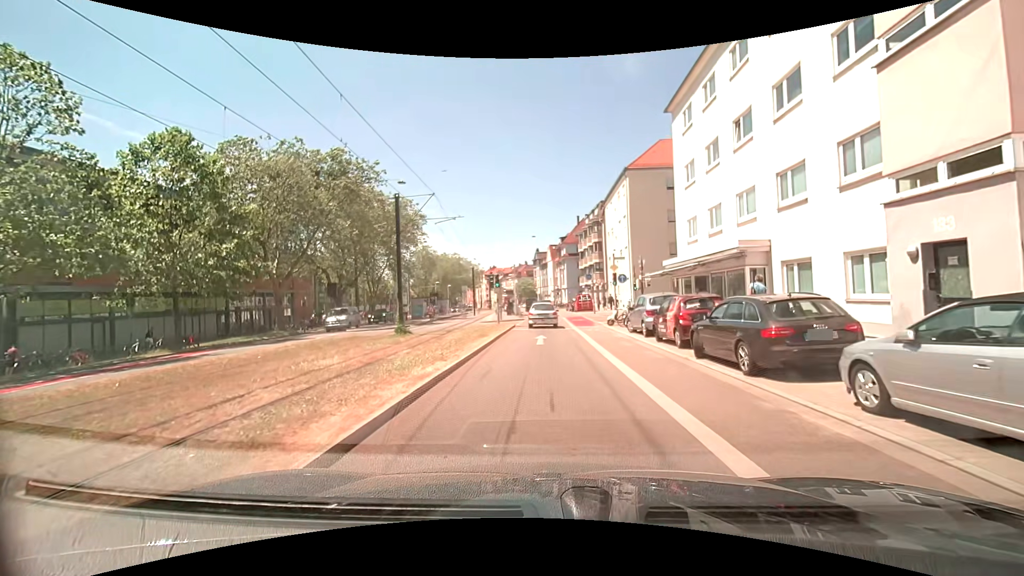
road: secondary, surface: asphalt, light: Day
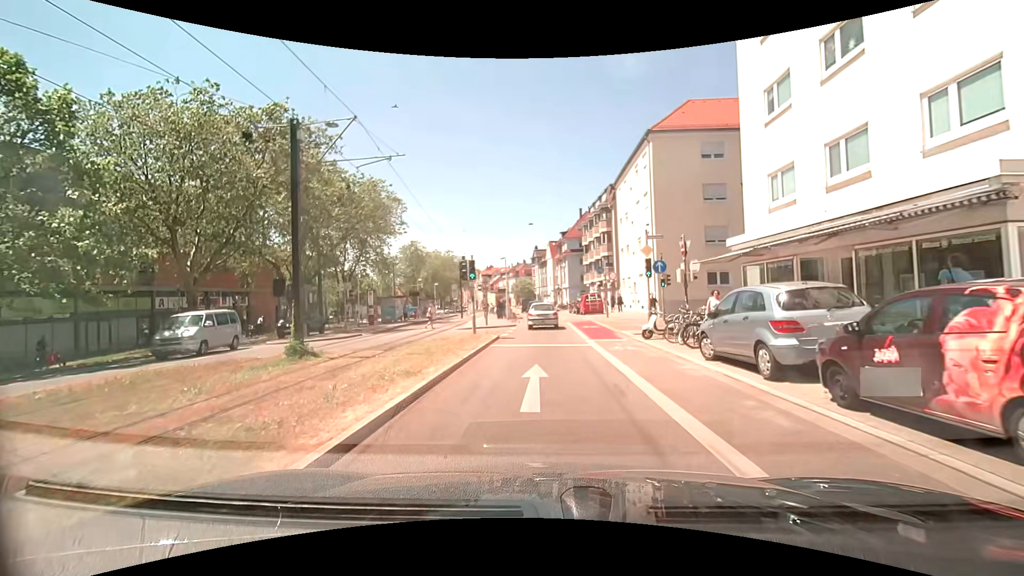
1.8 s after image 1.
(0.0, +10.4) m; 0°
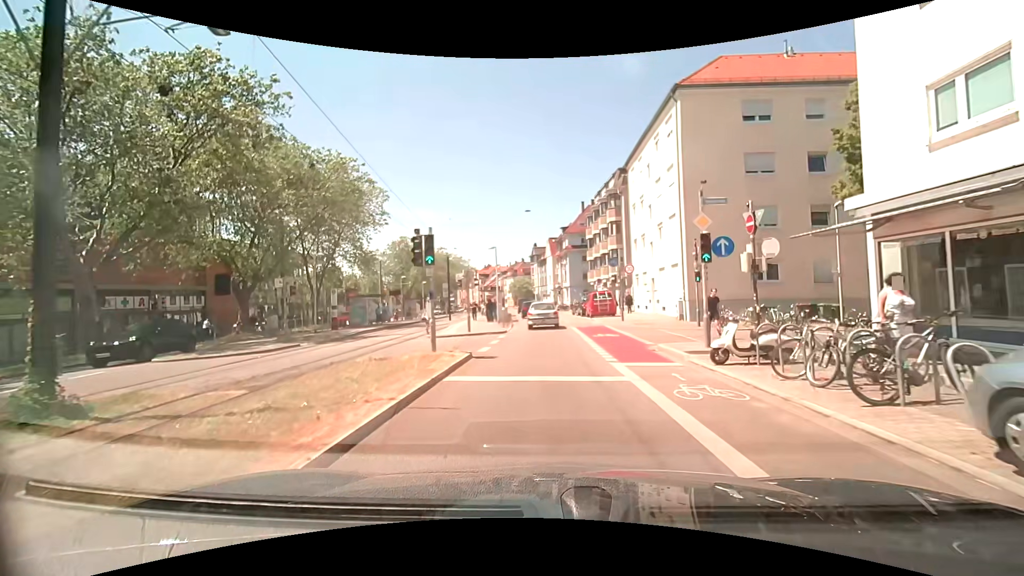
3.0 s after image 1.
(0.0, +7.5) m; 0°
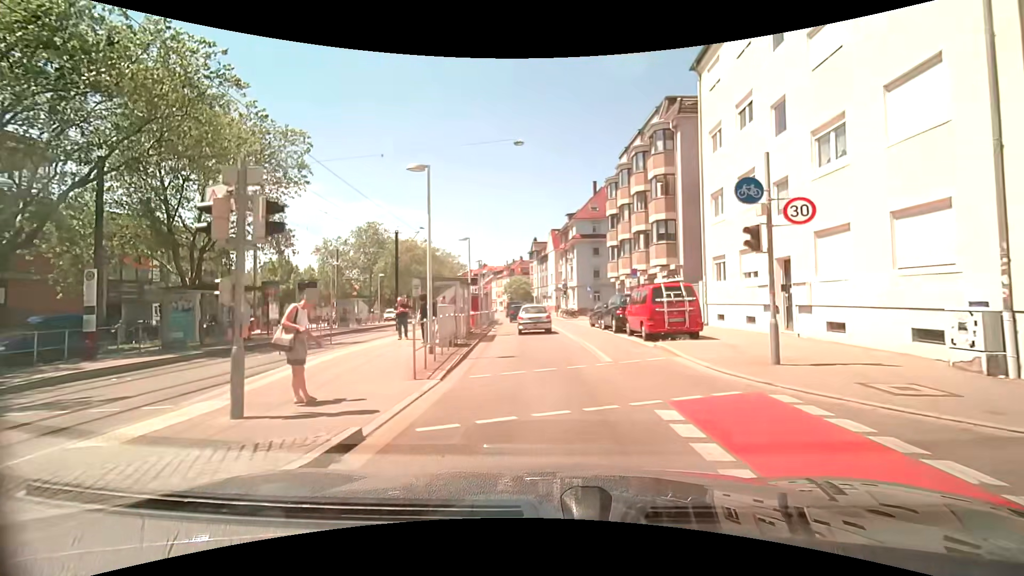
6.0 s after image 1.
(+0.1, +19.6) m; -1°
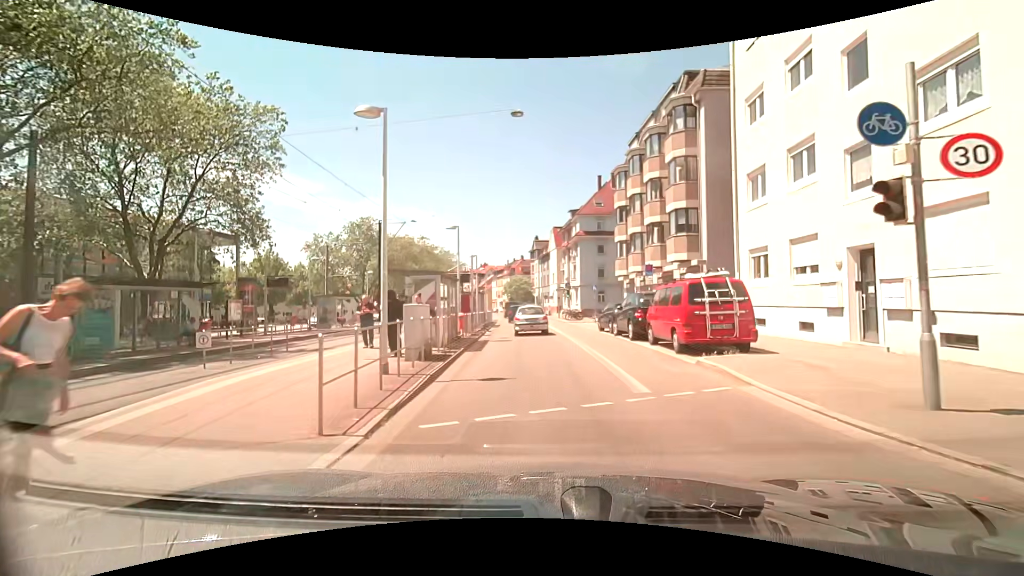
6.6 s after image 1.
(+0.1, +3.9) m; +1°
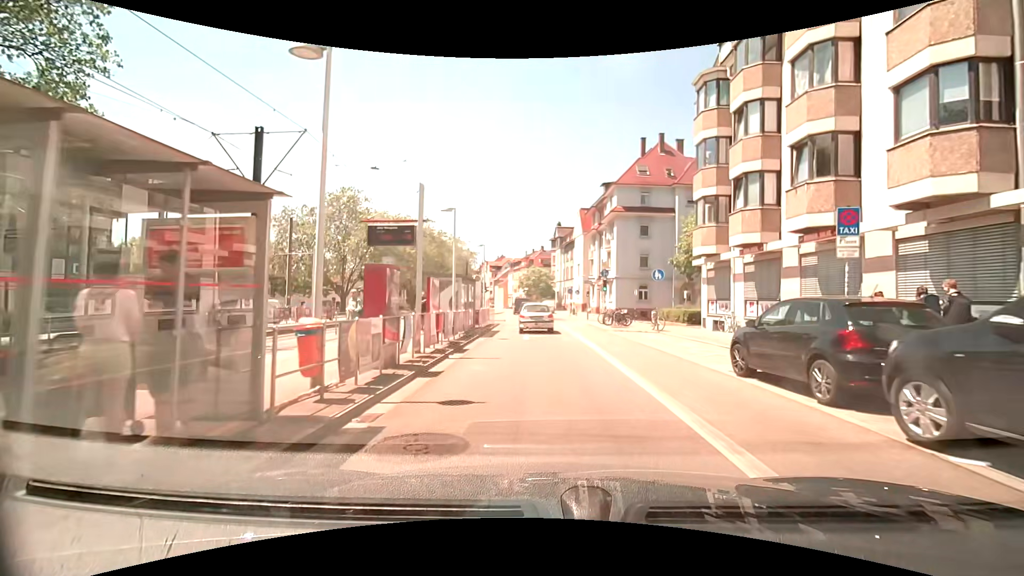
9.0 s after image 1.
(-0.3, +15.9) m; -1°
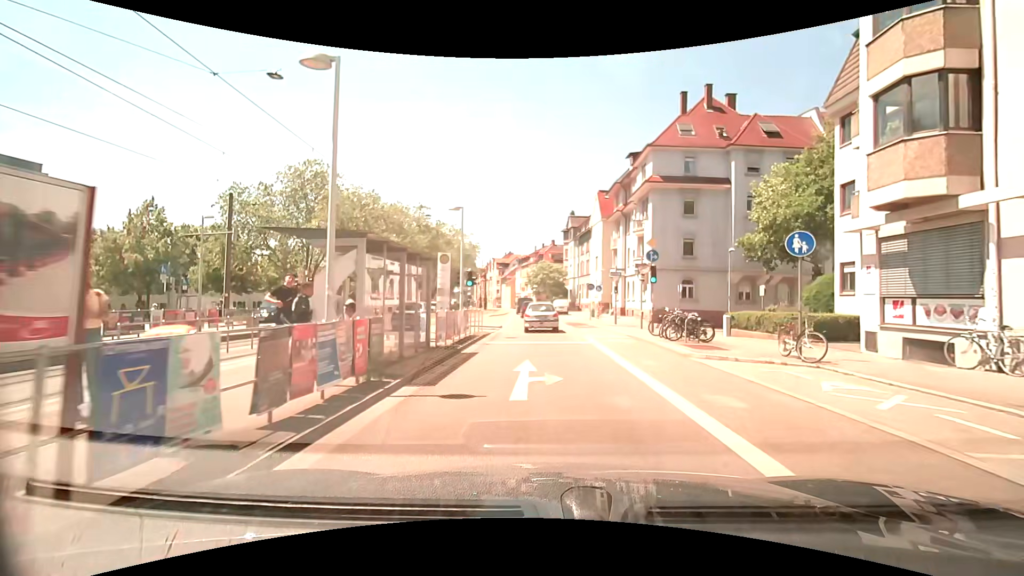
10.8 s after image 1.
(-0.4, +12.4) m; -3°
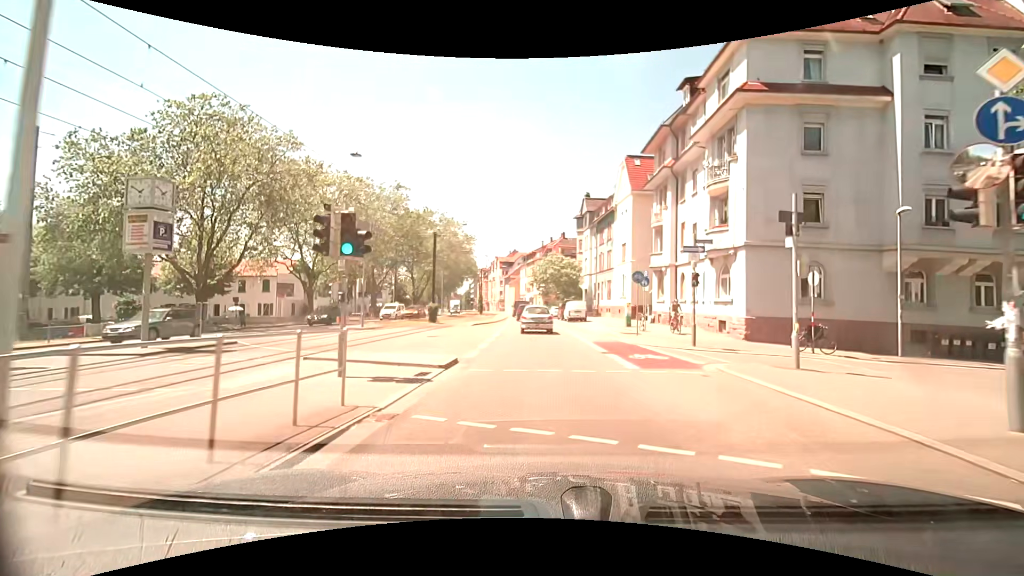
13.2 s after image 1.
(0.0, +17.3) m; 0°
(0, +10) (0, +20) (-1, +30) (-1, +40) (-2, +50) (-3, +60) (-4, +70) (-5, +80) (-6, +90) (-8, +100) m
